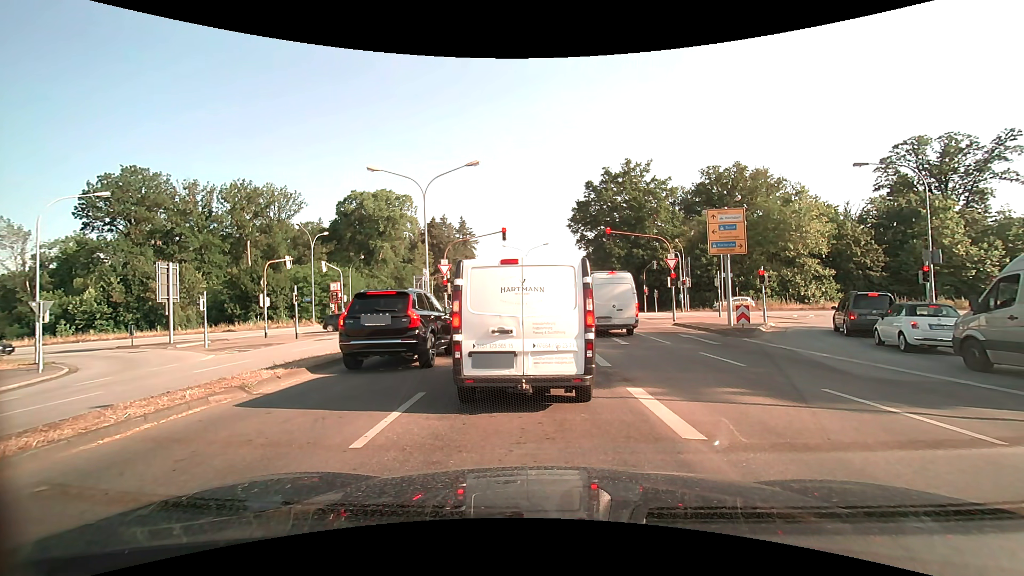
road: secondary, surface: asphalt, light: Day
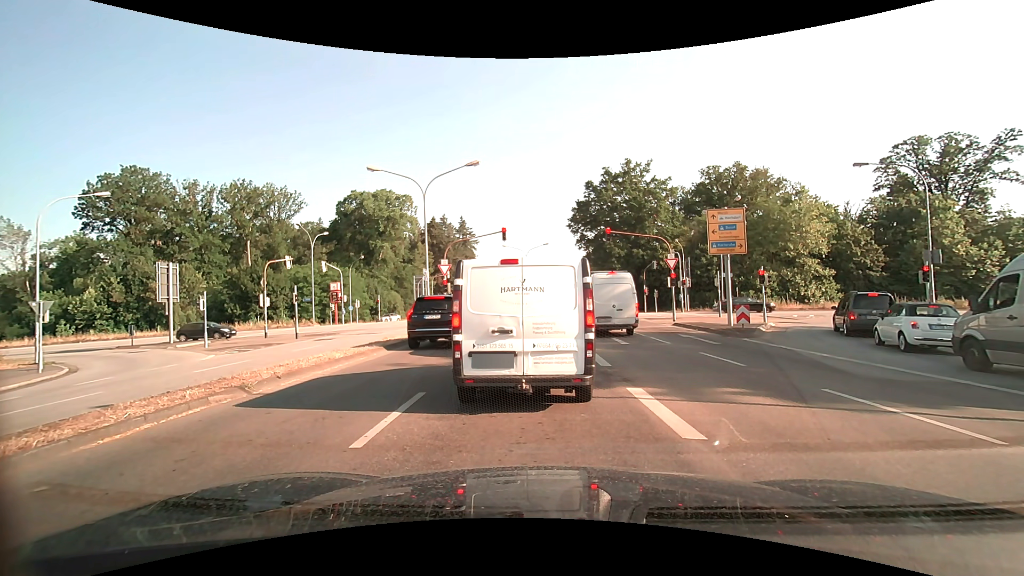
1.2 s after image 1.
(0.0, 0.0) m; 0°
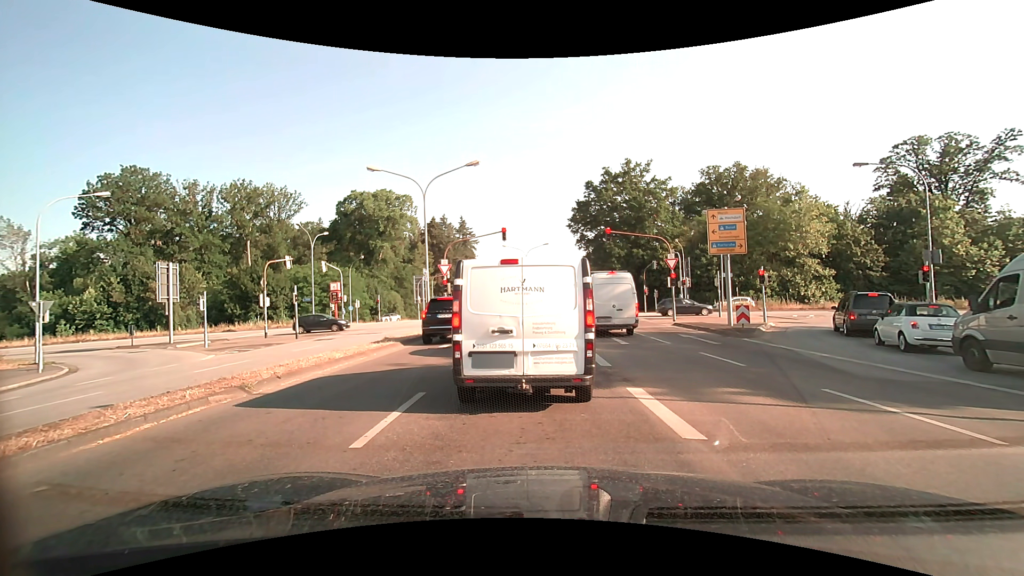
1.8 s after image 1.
(0.0, 0.0) m; 0°
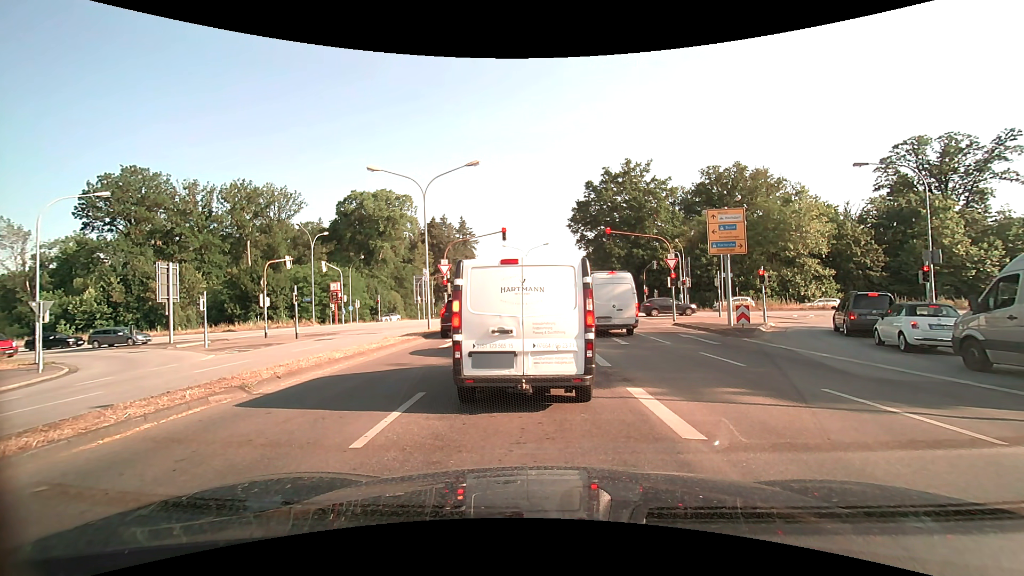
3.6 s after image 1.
(0.0, 0.0) m; 0°
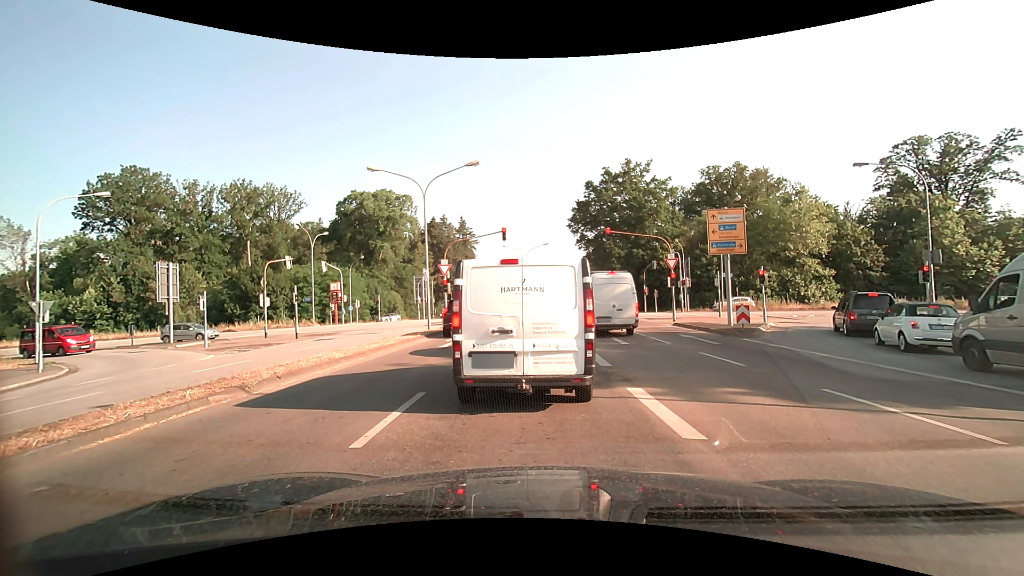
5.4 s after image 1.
(0.0, 0.0) m; 0°
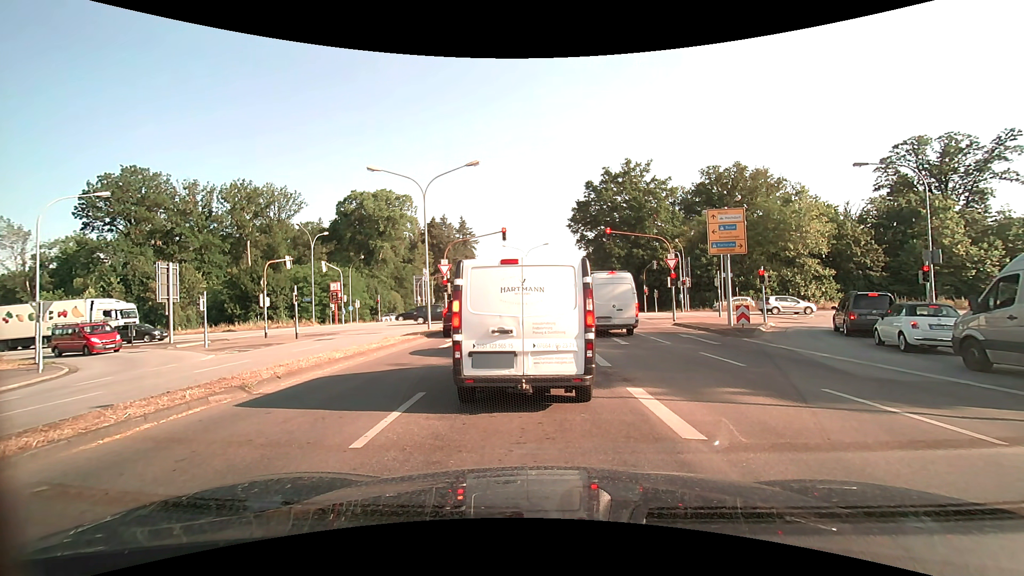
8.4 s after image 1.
(0.0, 0.0) m; 0°
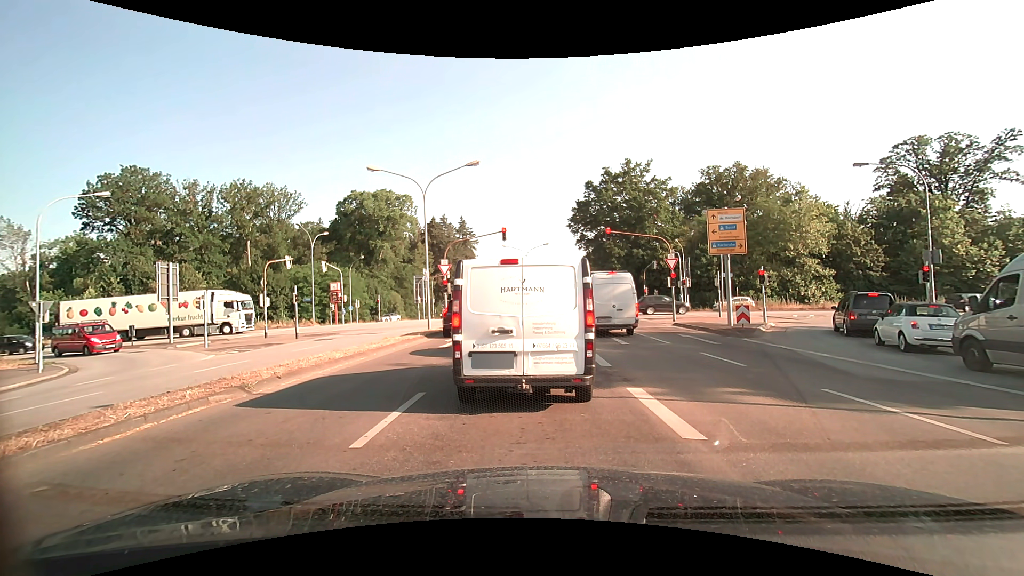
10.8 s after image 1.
(0.0, 0.0) m; 0°
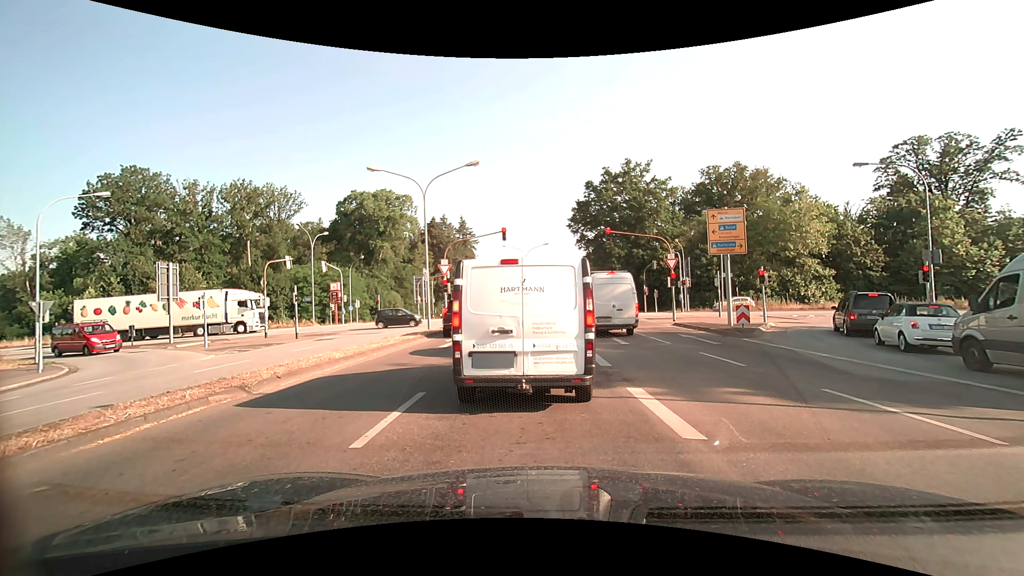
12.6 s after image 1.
(0.0, 0.0) m; 0°
(0, +10) (+1, +20) (+1, +30) (+1, +40) (-1, +50) (-8, +57) (-18, +59) (-28, +59) (-38, +58) (-48, +58) m
